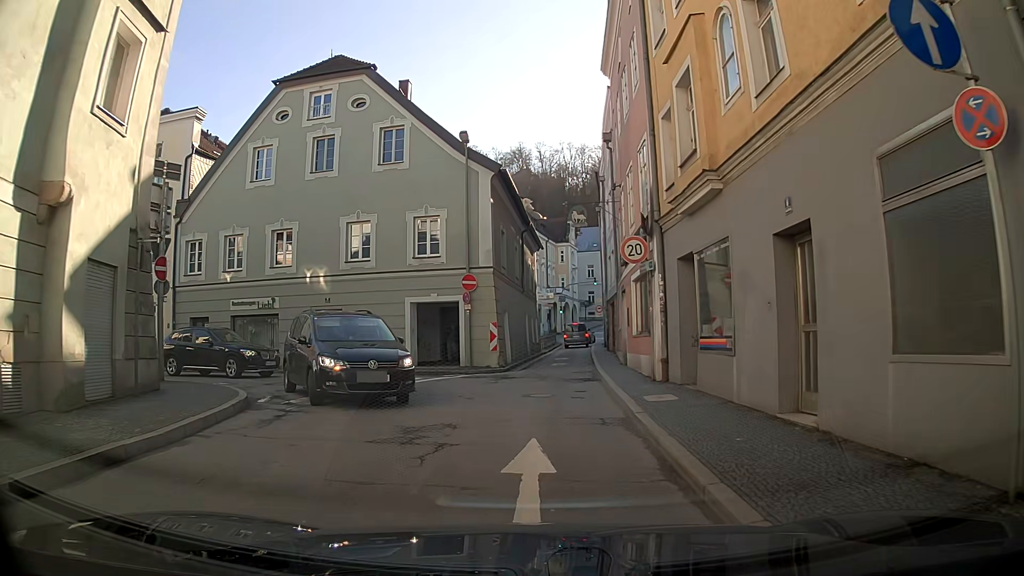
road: primary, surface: asphalt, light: Day
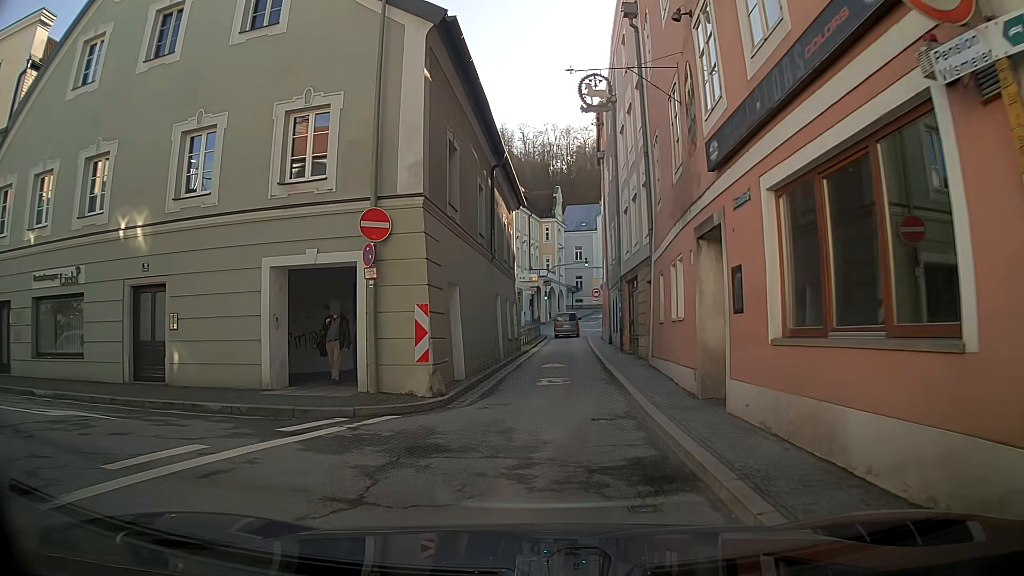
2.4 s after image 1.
(+0.3, +12.0) m; +2°
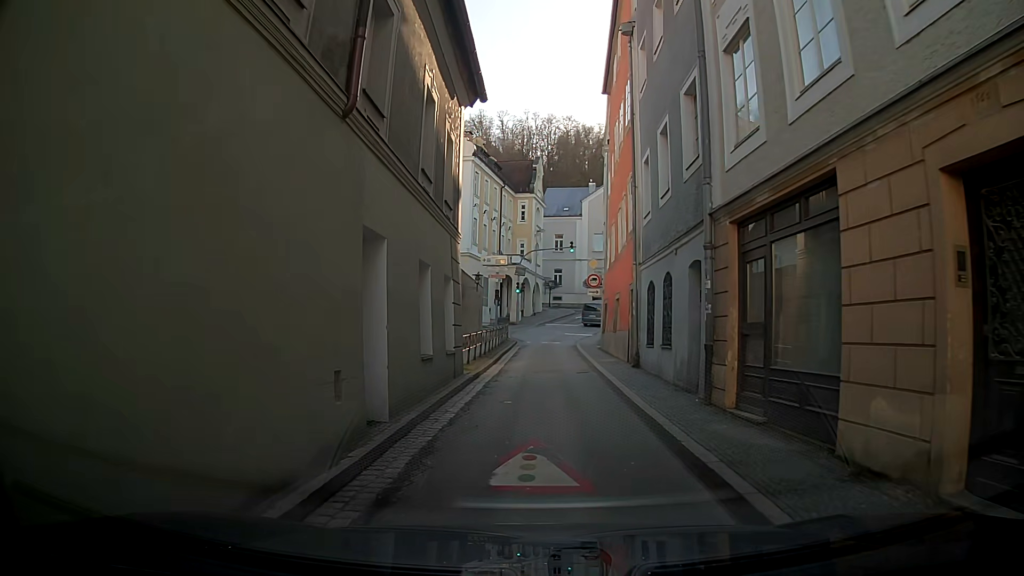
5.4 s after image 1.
(+0.5, +14.8) m; +2°
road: secondary
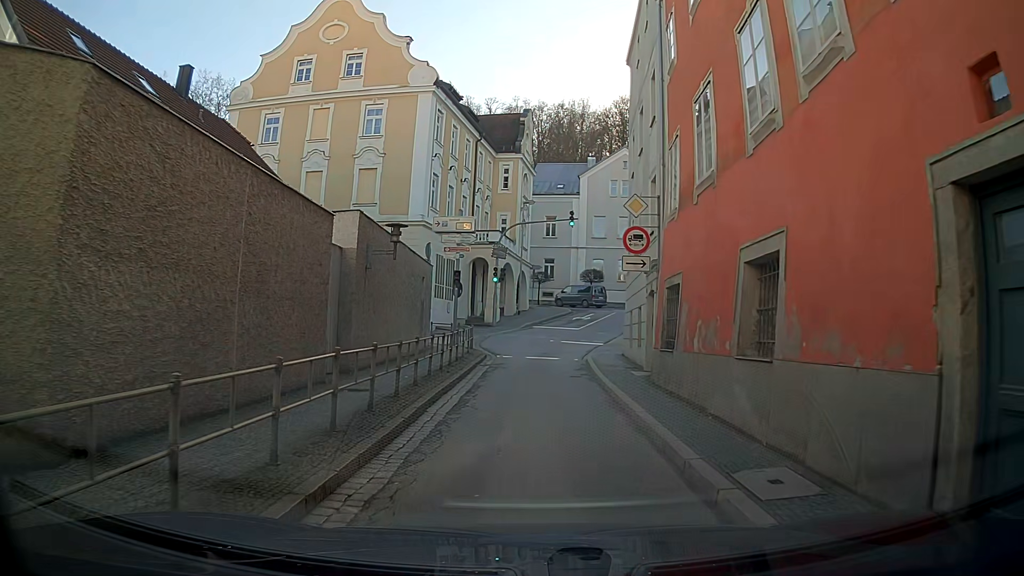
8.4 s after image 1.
(+0.3, +15.0) m; +2°
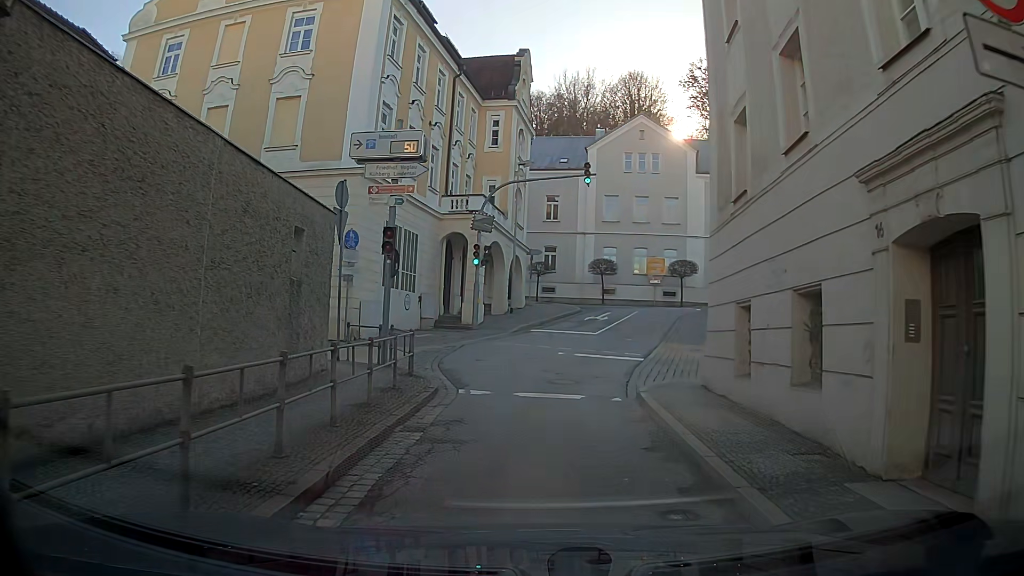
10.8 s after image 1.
(+0.2, +11.7) m; +2°
(0, +10) (+2, +20) (+4, +30) (+8, +39) (+16, +44) (+26, +47) (+35, +51) (+44, +54) (+53, +58) (+62, +63) m
